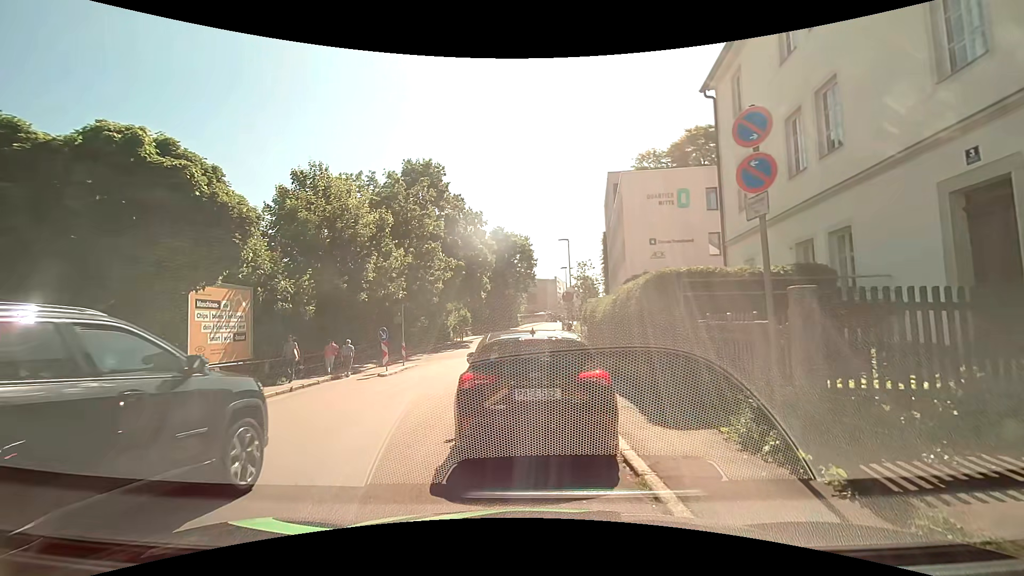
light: Day
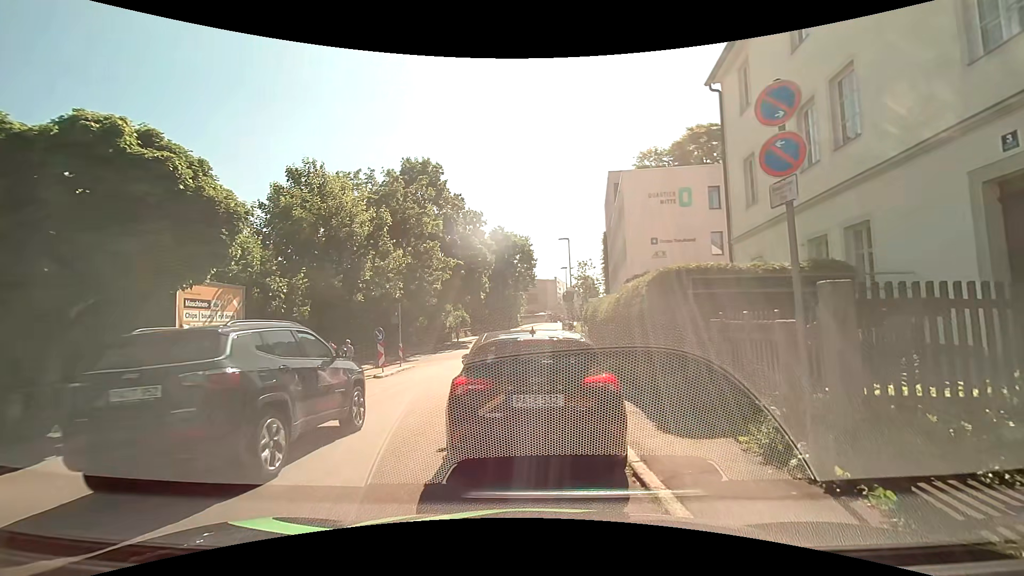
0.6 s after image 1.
(0.0, +0.5) m; 0°
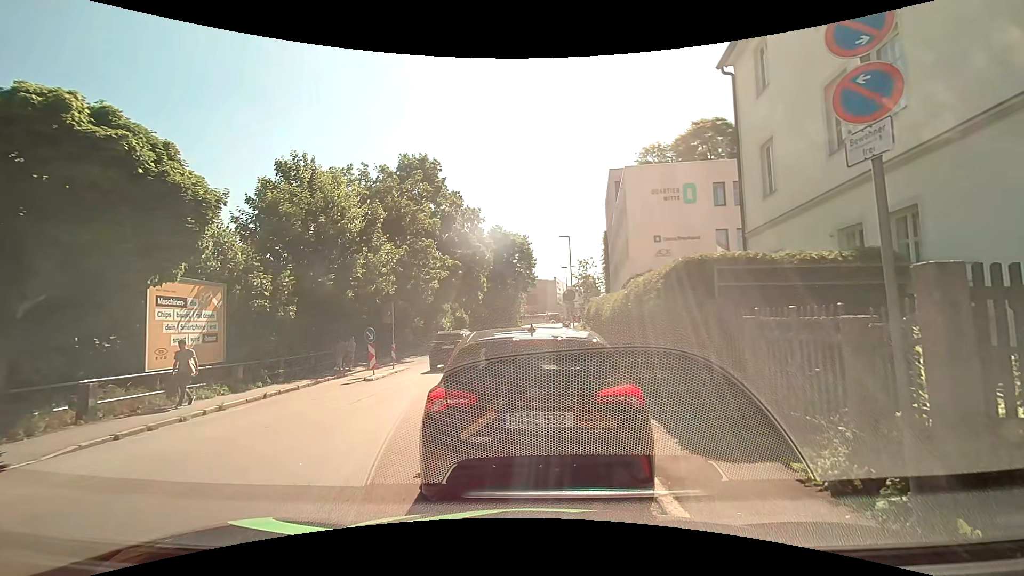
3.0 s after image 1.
(0.0, +1.1) m; 0°
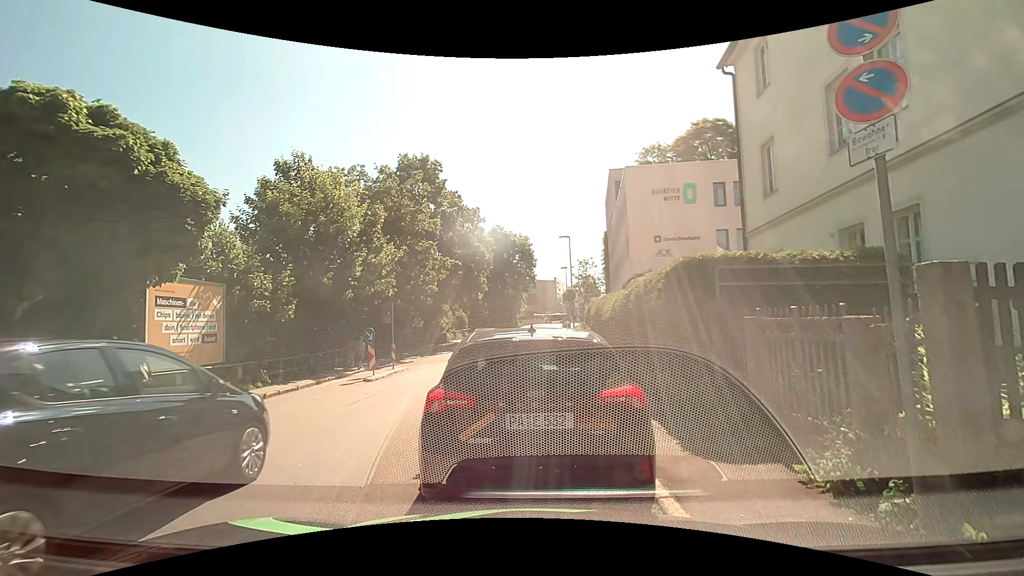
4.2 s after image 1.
(0.0, +0.1) m; 0°
